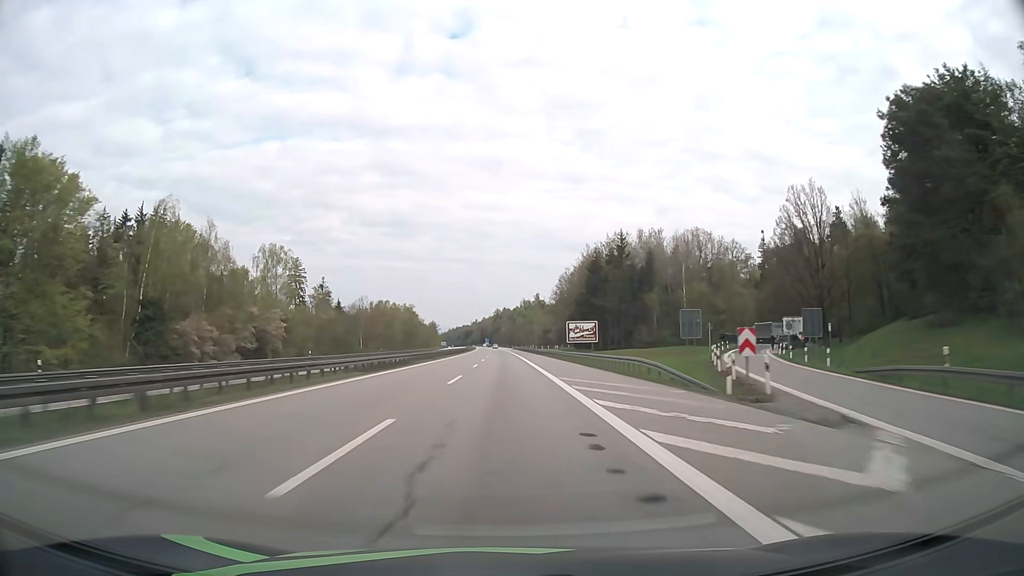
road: motorway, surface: asphalt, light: Day
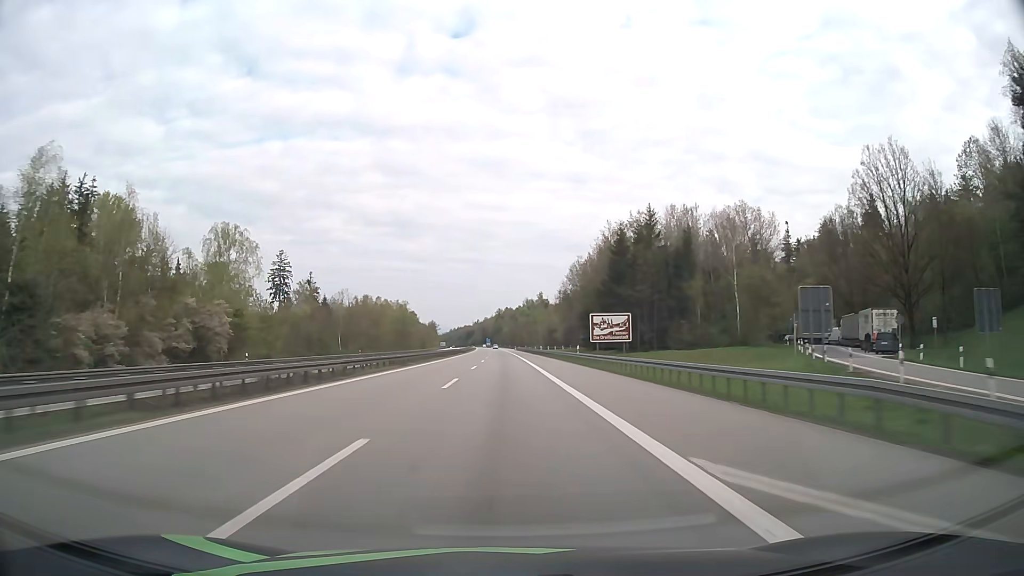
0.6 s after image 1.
(0.0, +20.6) m; 0°
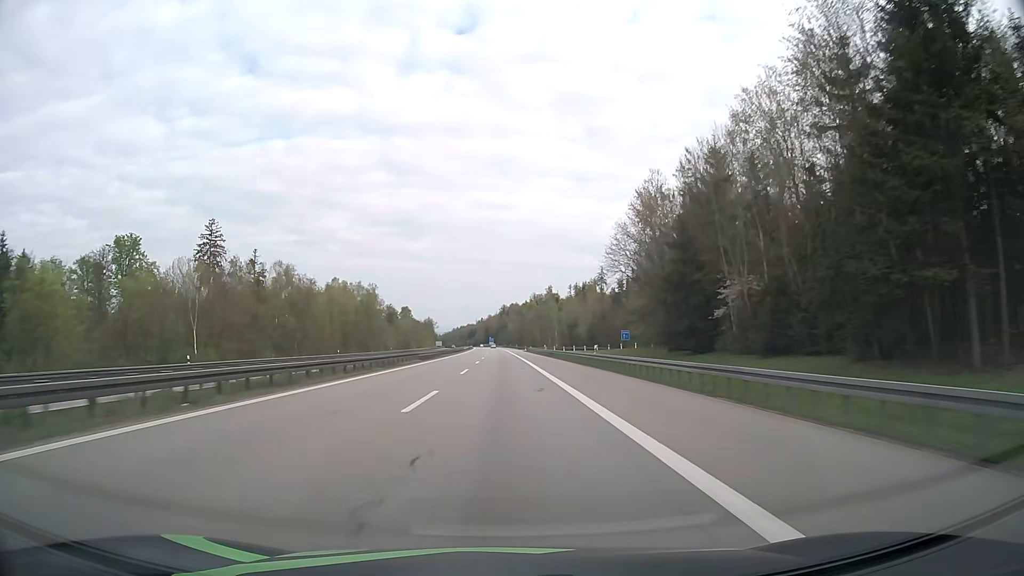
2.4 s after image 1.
(-0.2, +61.8) m; 0°
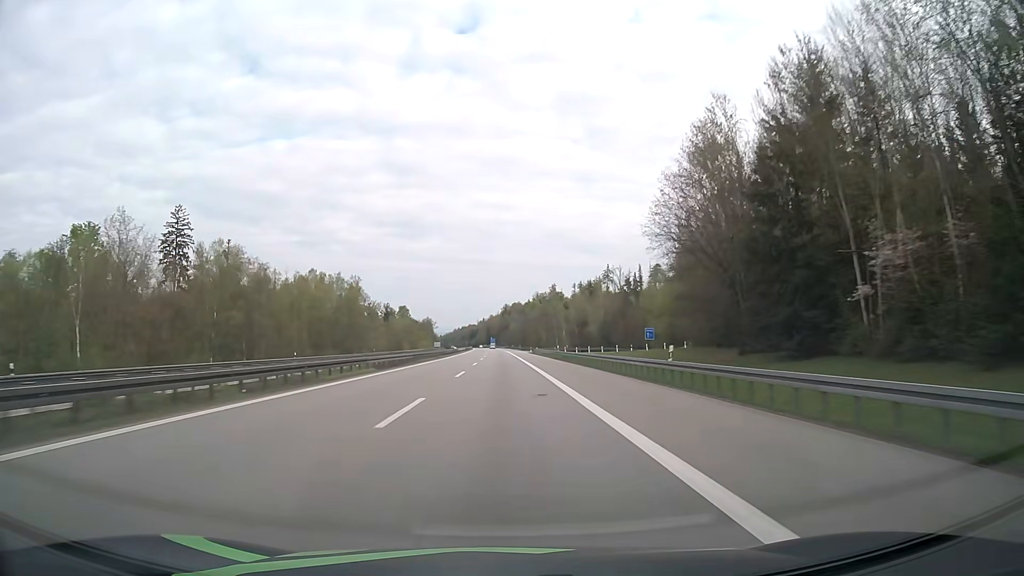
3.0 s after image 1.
(-0.1, +20.6) m; 0°
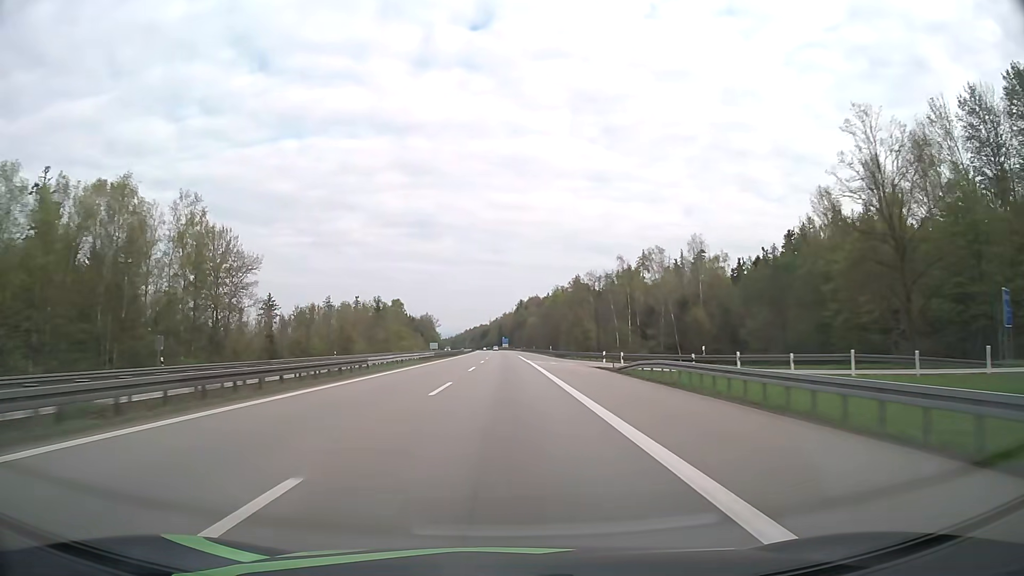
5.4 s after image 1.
(-0.5, +82.4) m; -1°
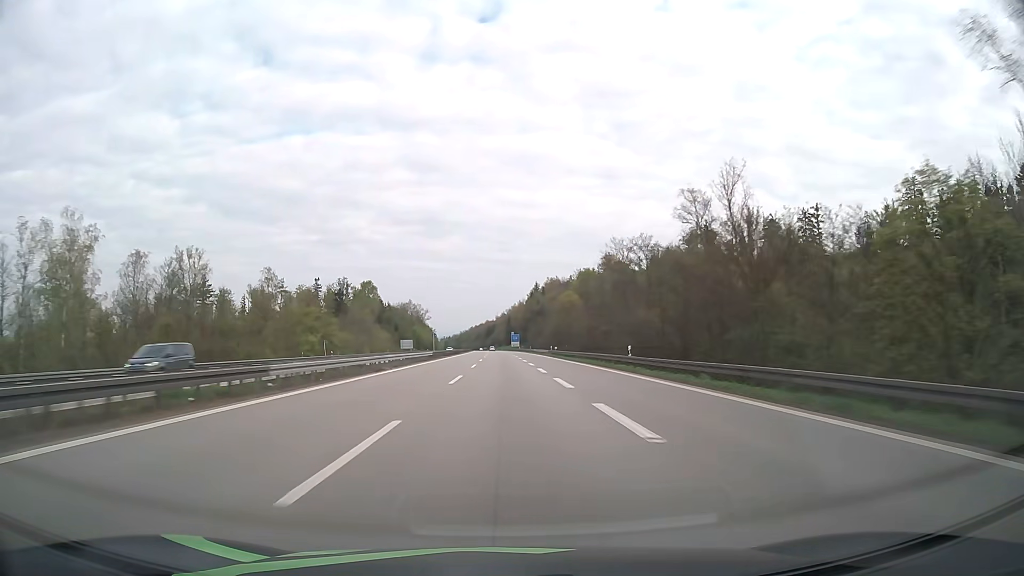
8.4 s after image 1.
(-0.9, +103.0) m; -1°
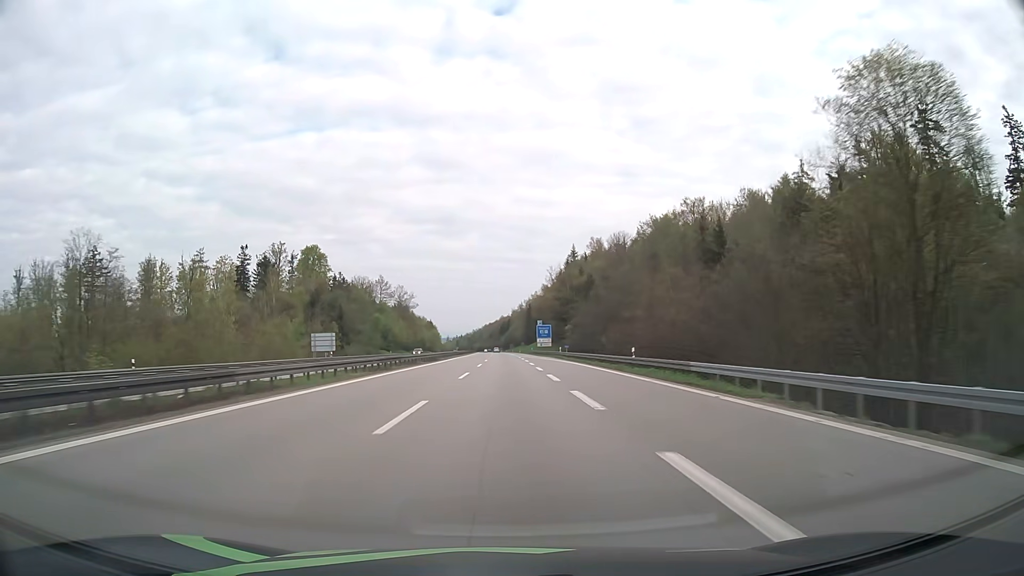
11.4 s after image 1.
(-1.2, +103.0) m; -1°
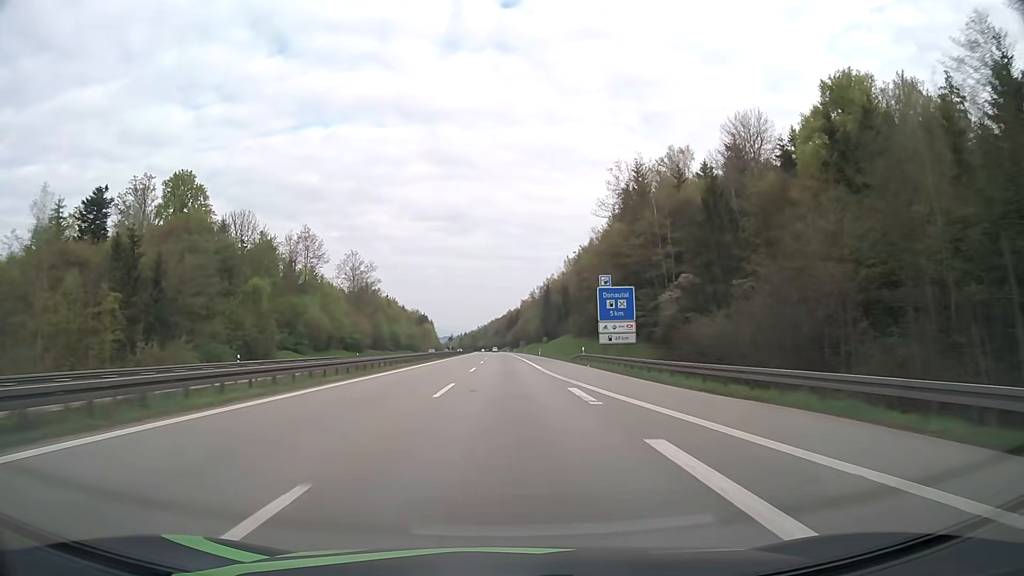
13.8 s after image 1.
(-0.4, +82.5) m; -1°
(0, +10) (0, +20) (0, +30) (0, +40) (0, +50) (-1, +60) (-1, +70) (-1, +80) (-1, +90) (-1, +100) m
